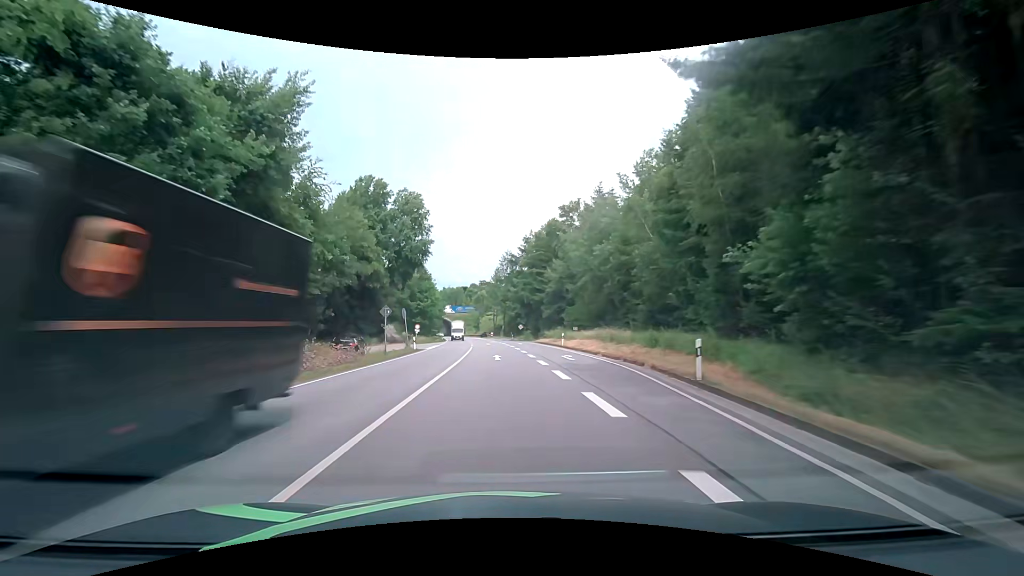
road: primary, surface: asphalt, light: Day
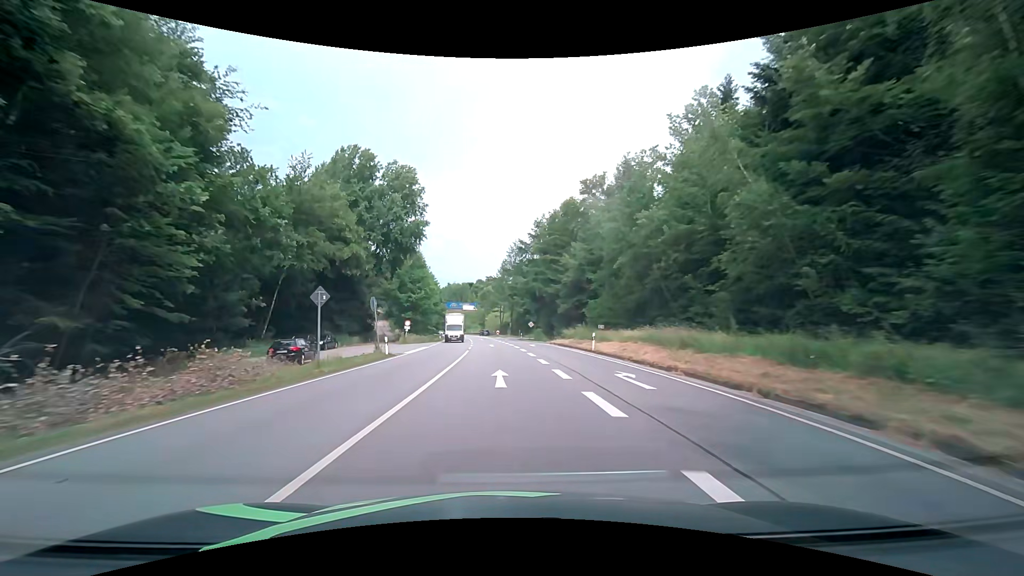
(-0.1, +11.9) m; -1°
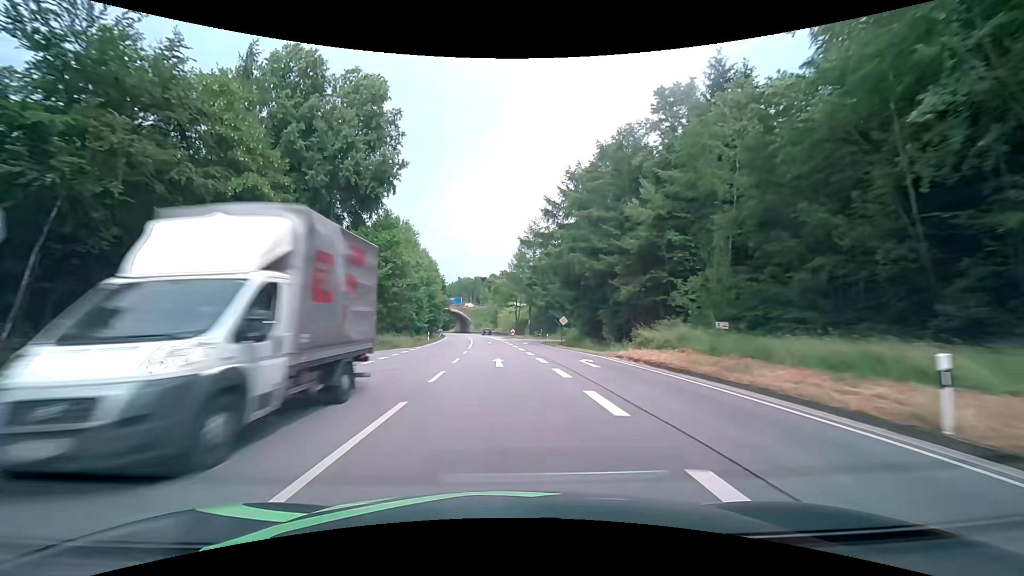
(-0.3, +23.9) m; -2°
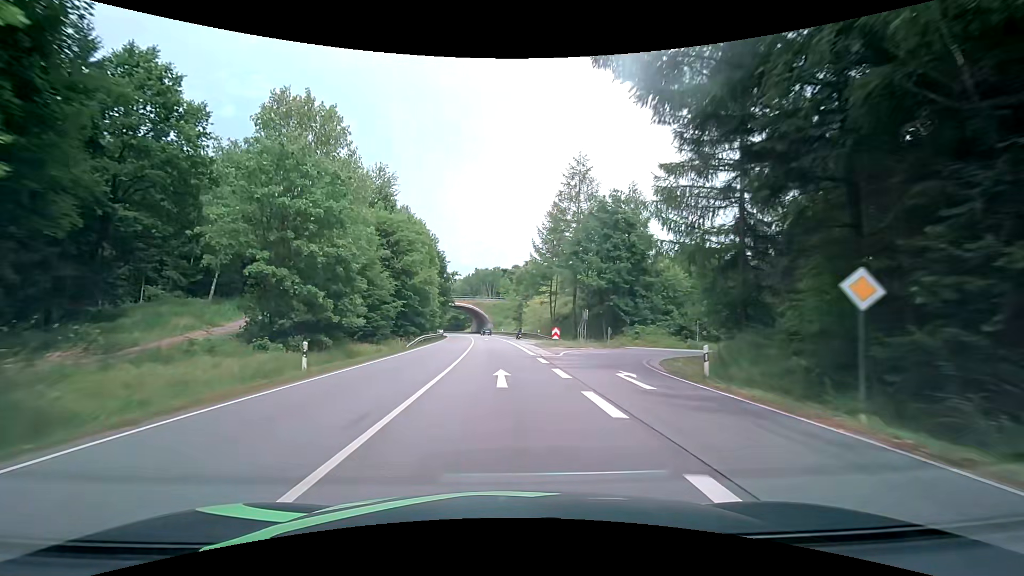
(-0.5, +36.1) m; -2°
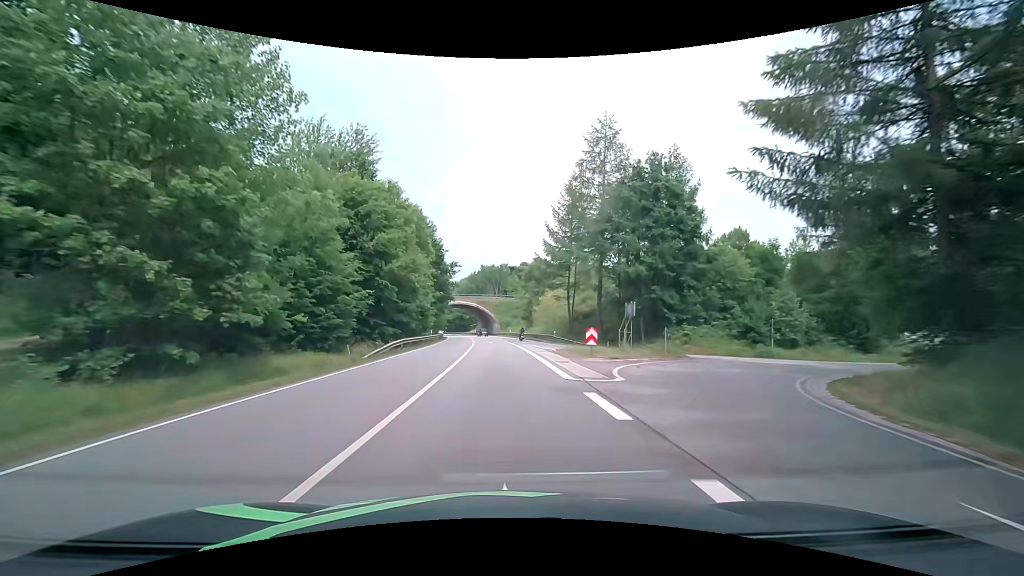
(-0.2, +12.1) m; -1°
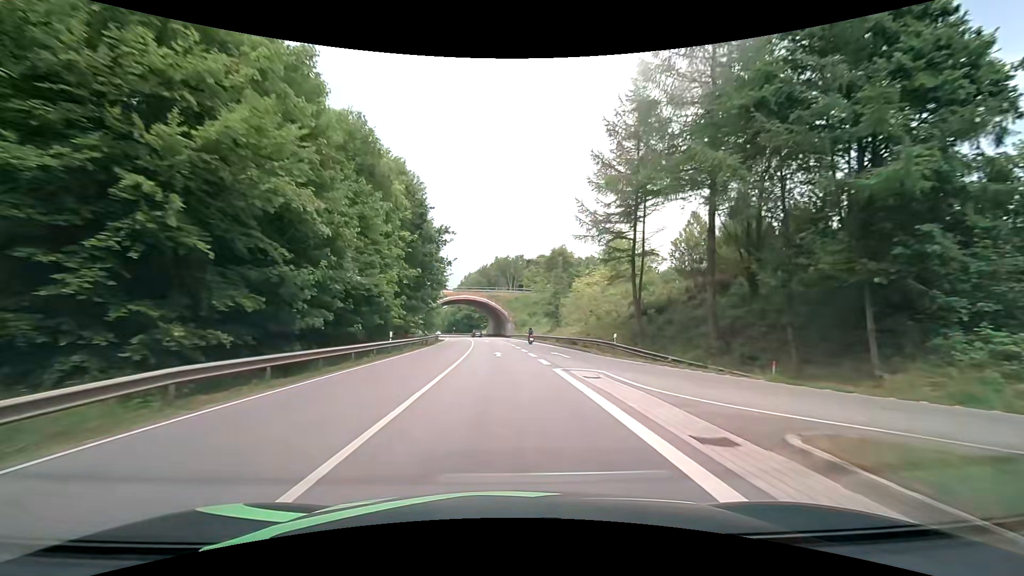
(-0.5, +24.2) m; -2°
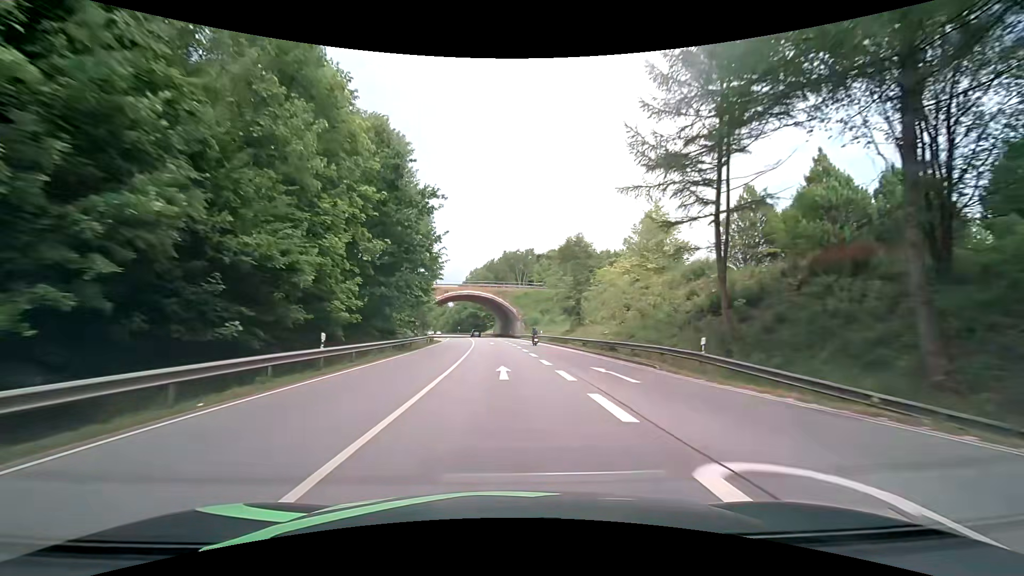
(-0.2, +12.2) m; -1°
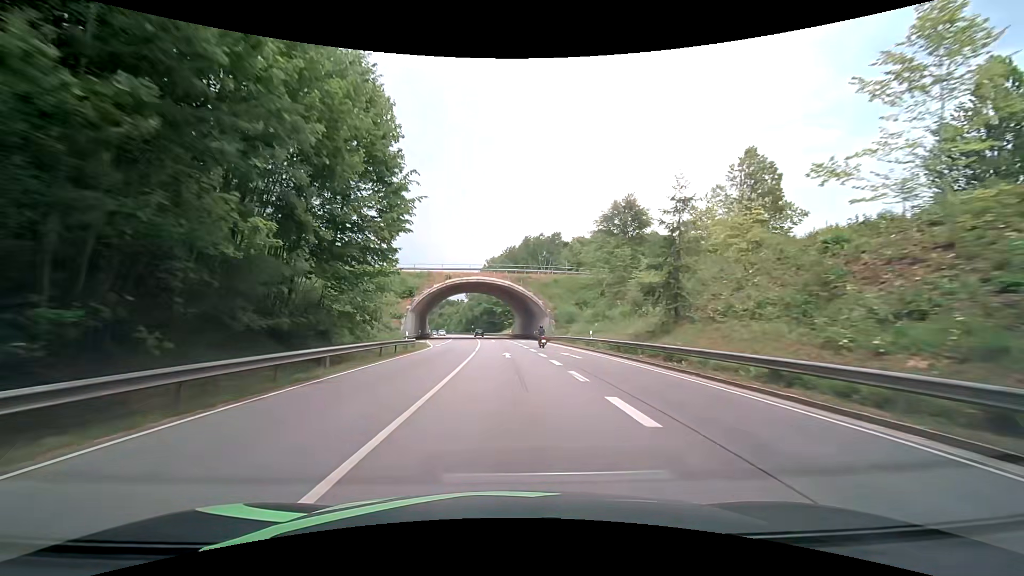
(-0.4, +24.5) m; -2°
(0, +10) (0, +20) (-1, +30) (-1, +40) (-1, +50) (-2, +60) (-2, +70) (-3, +80) (-4, +90) (-5, +100) m
